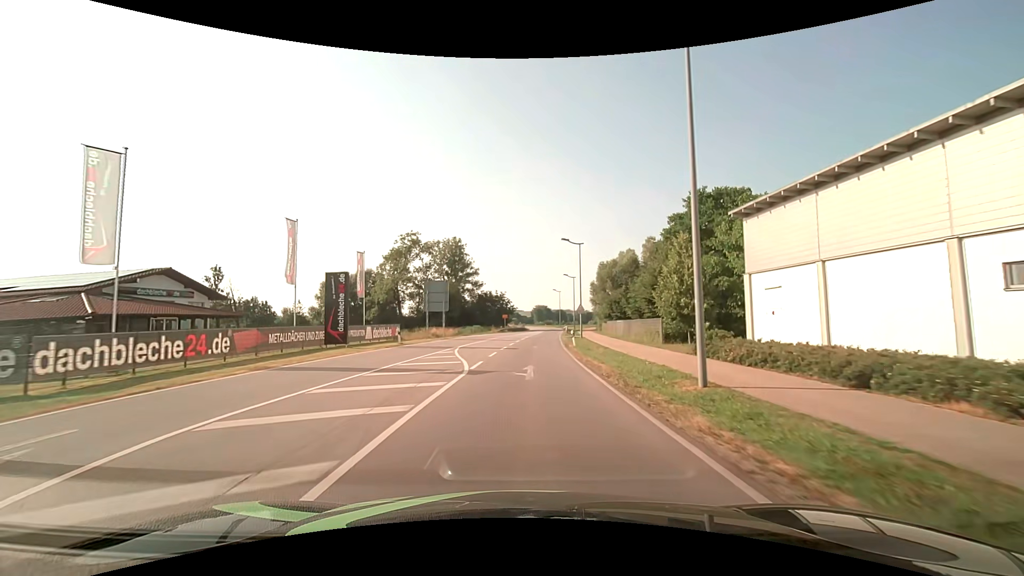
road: secondary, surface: asphalt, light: Day
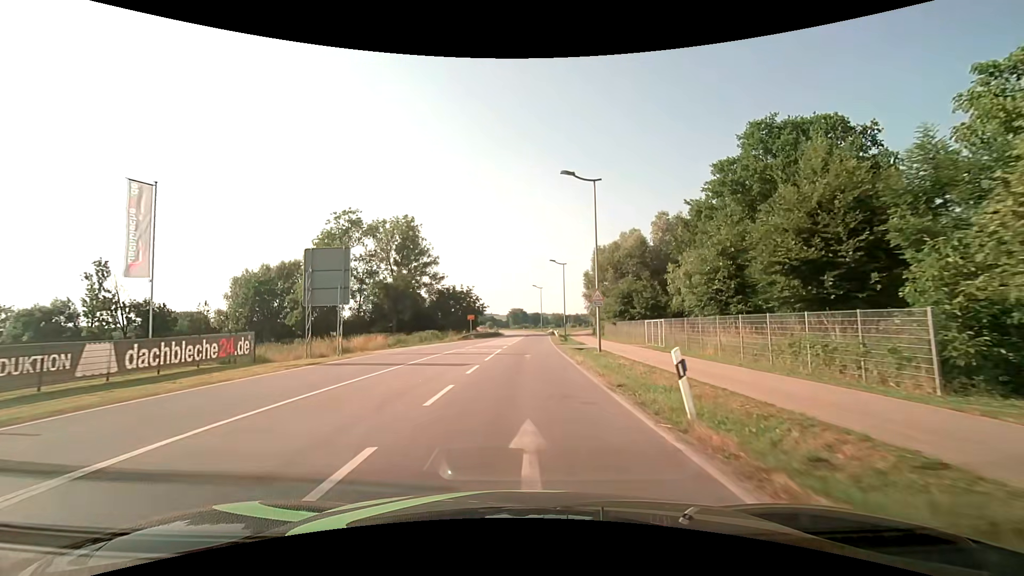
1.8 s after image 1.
(+0.5, +24.3) m; +3°
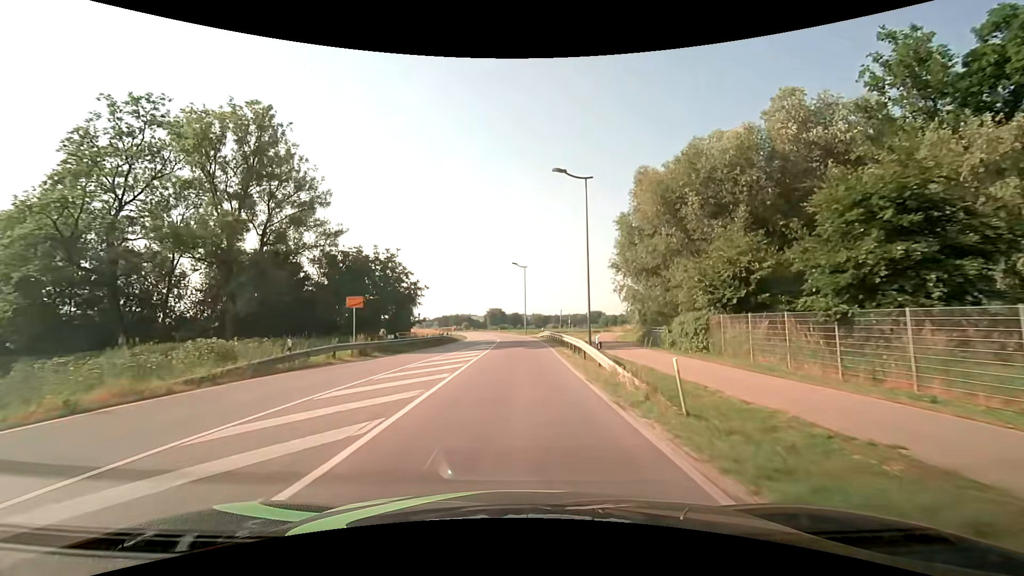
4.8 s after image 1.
(+1.2, +40.6) m; +2°
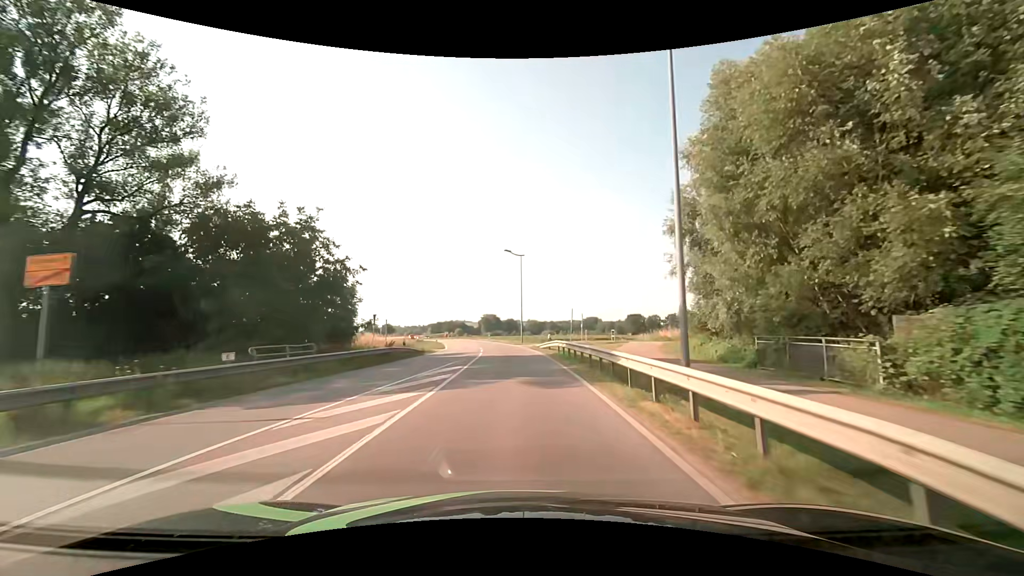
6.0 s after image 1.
(+0.1, +17.2) m; +1°
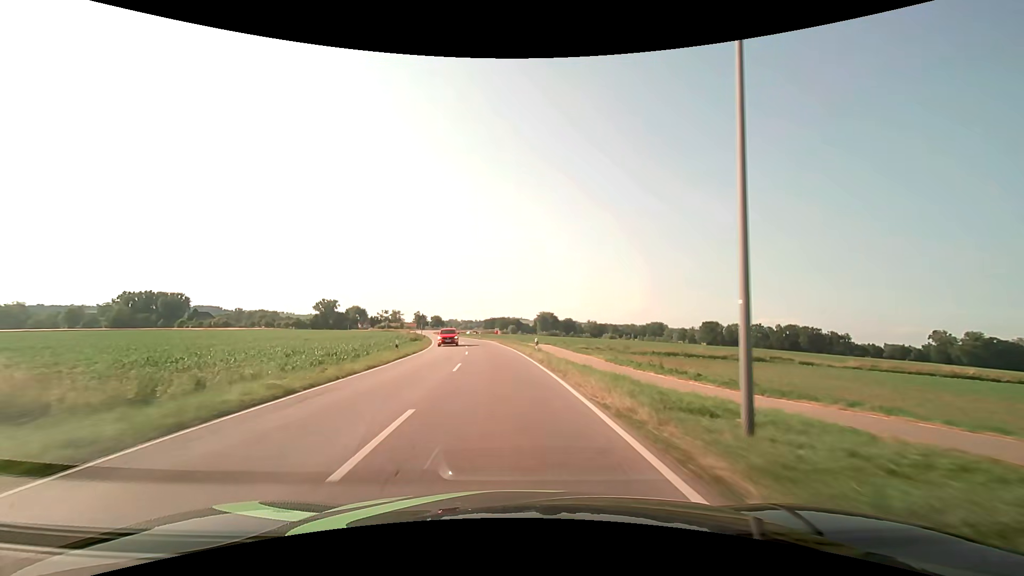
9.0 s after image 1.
(-2.2, +48.8) m; -6°
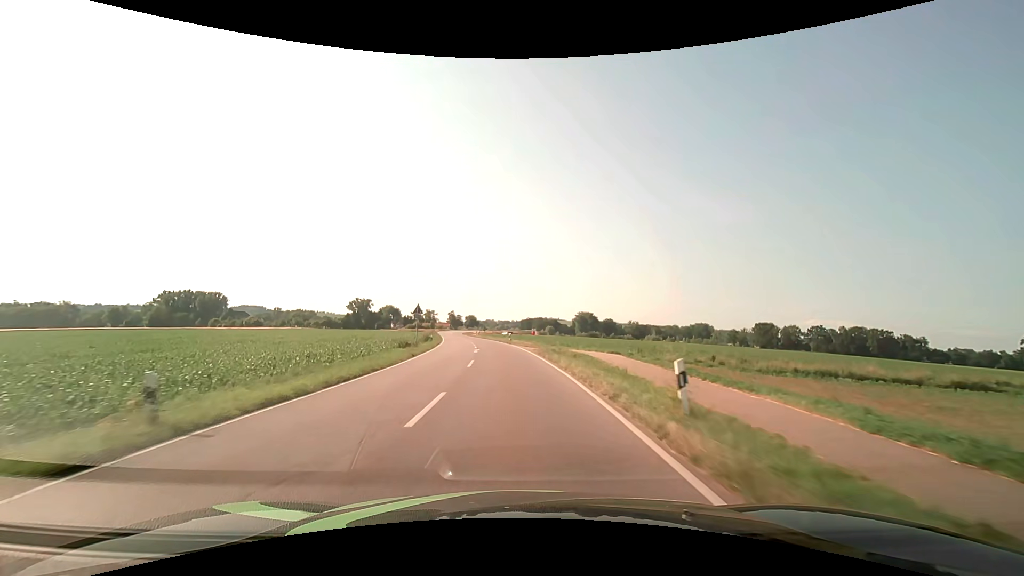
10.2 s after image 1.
(-0.8, +21.8) m; -4°
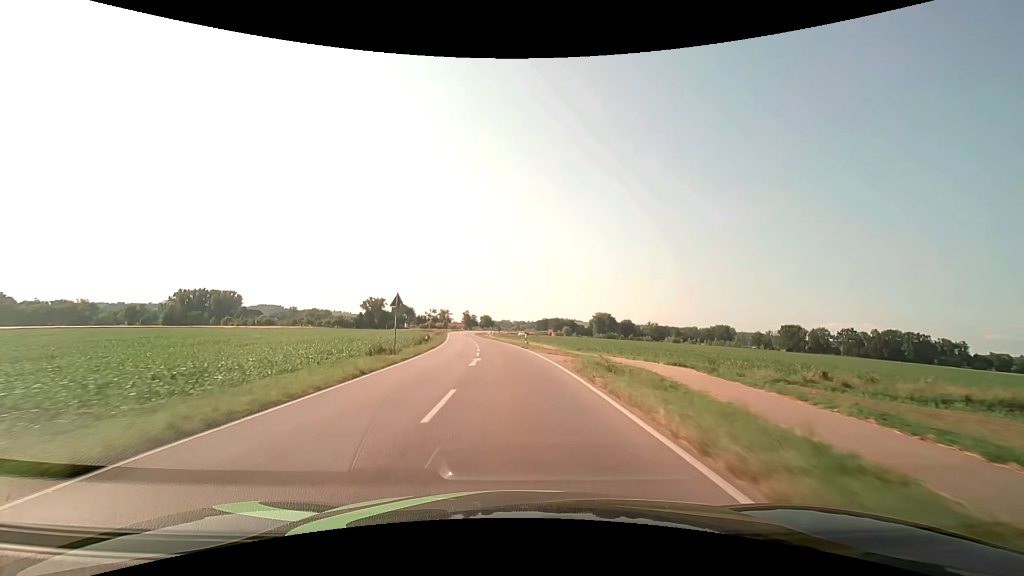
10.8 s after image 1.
(-0.2, +11.4) m; -2°
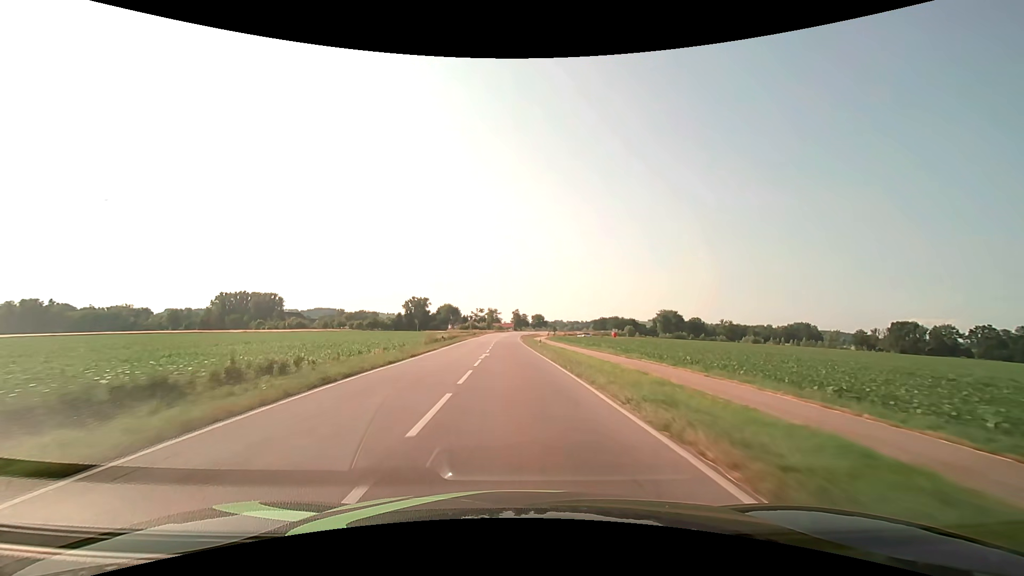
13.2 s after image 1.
(-2.5, +48.4) m; -6°
(0, +10) (0, +20) (-1, +30) (-1, +40) (-1, +50) (-1, +60) (-2, +70) (-2, +80) (-2, +90) (-2, +100) m
